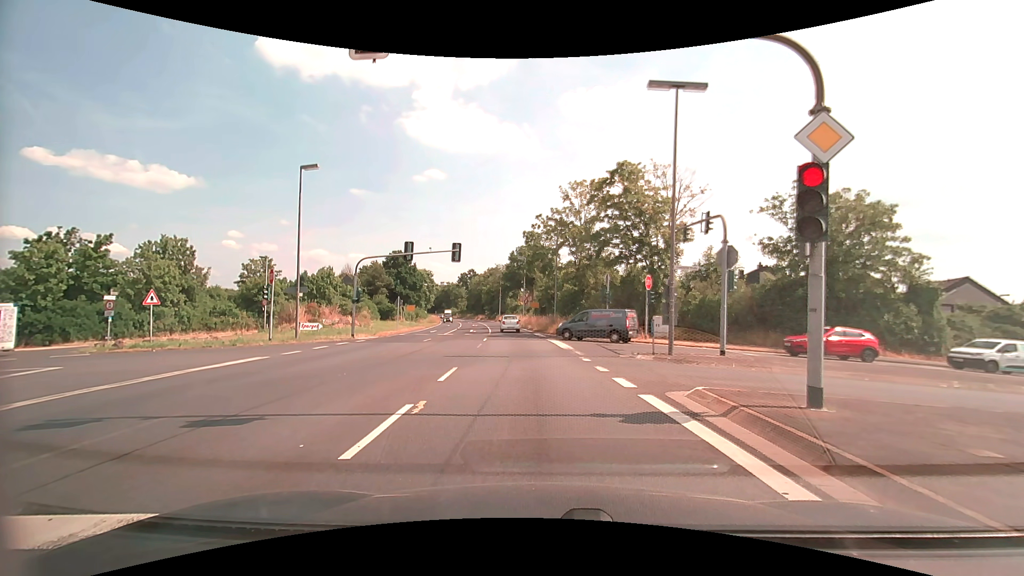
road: primary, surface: asphalt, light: Day
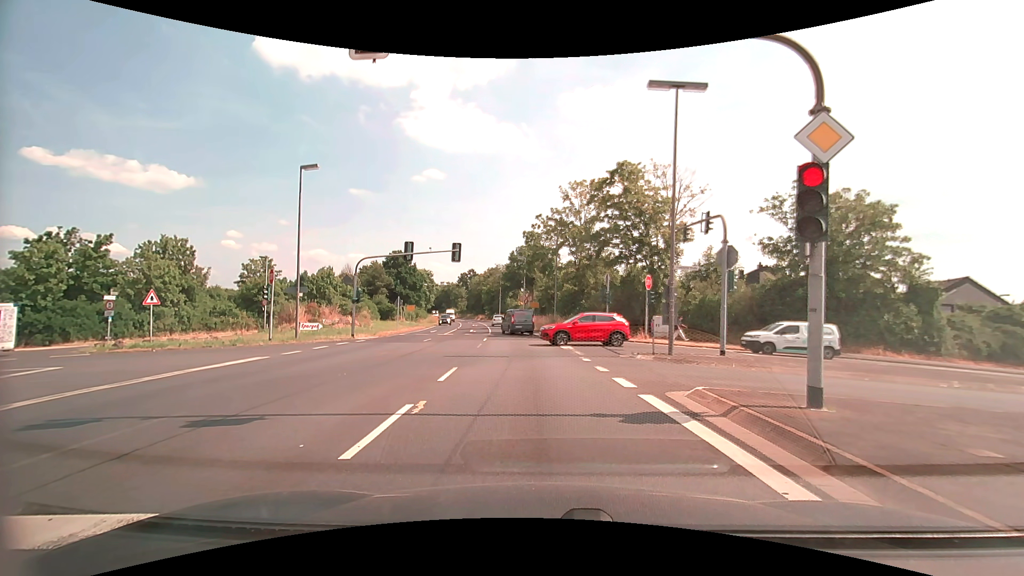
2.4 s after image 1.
(0.0, 0.0) m; 0°
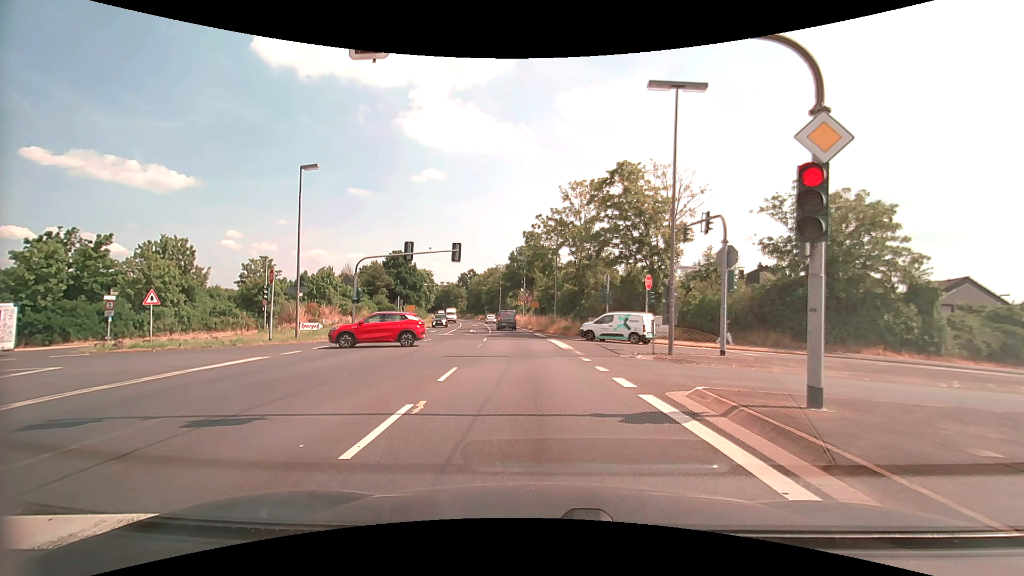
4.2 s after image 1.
(0.0, 0.0) m; 0°
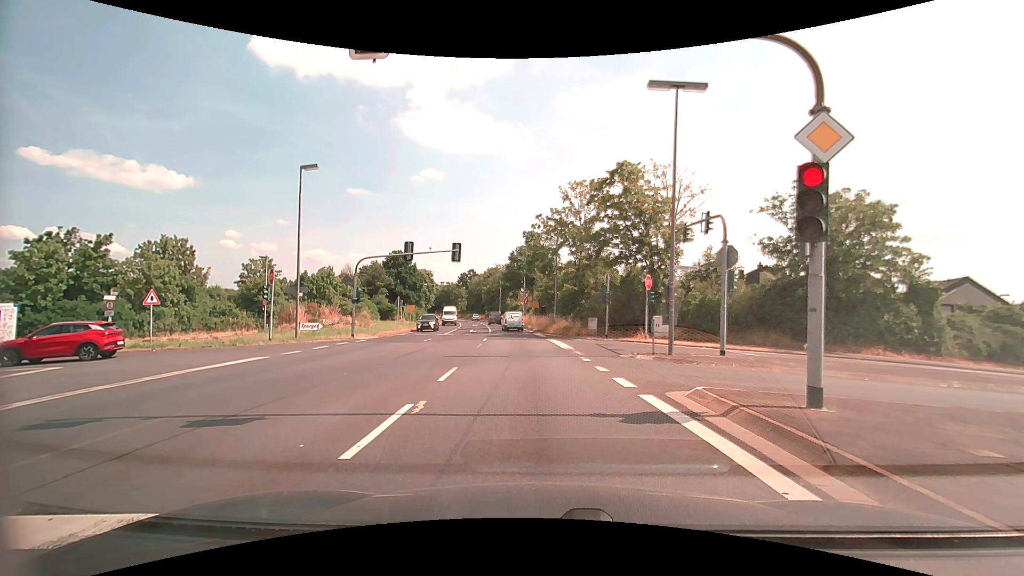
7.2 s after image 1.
(0.0, 0.0) m; 0°
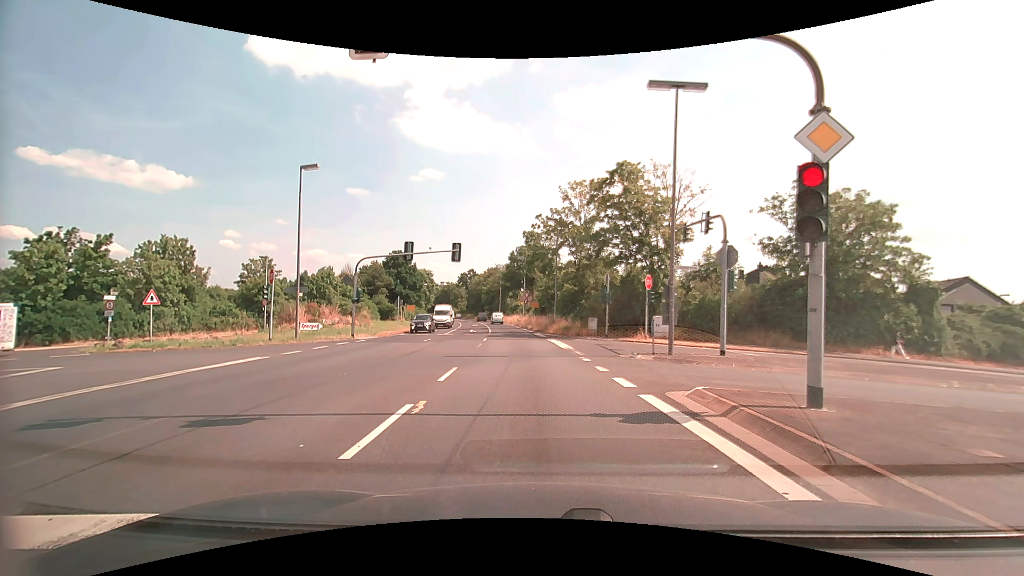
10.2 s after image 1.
(0.0, 0.0) m; 0°
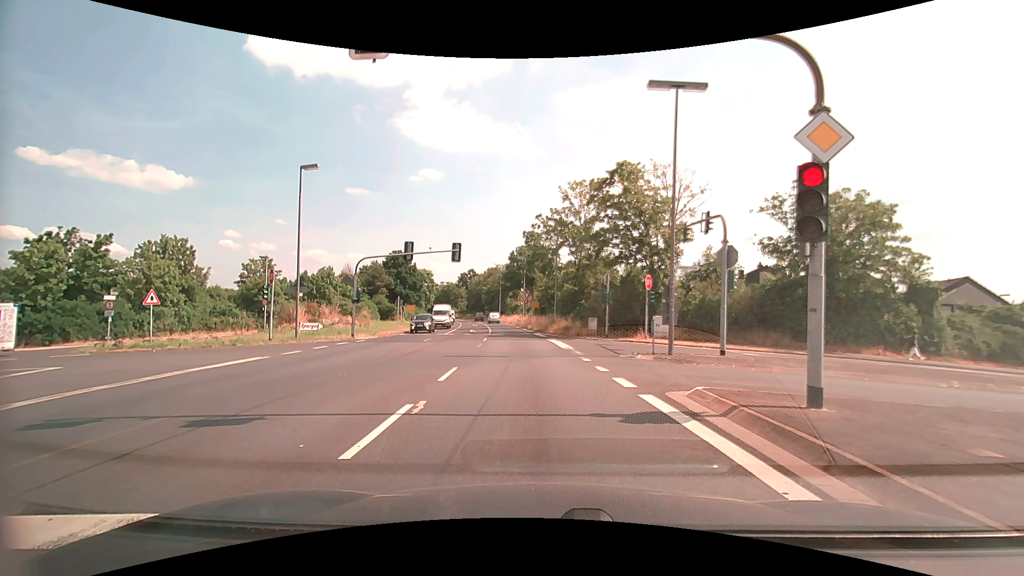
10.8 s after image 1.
(0.0, 0.0) m; 0°
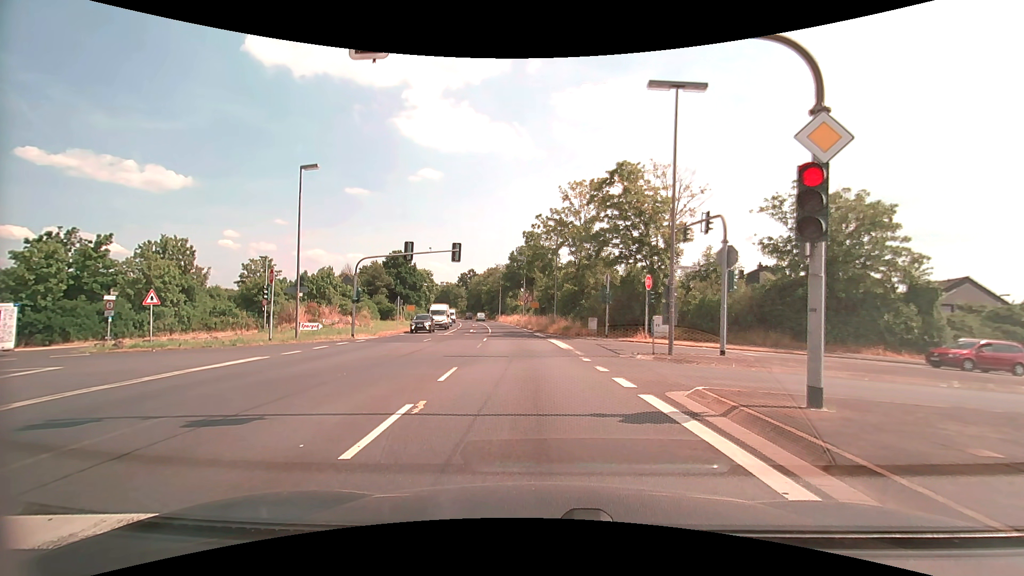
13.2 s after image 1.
(0.0, 0.0) m; 0°
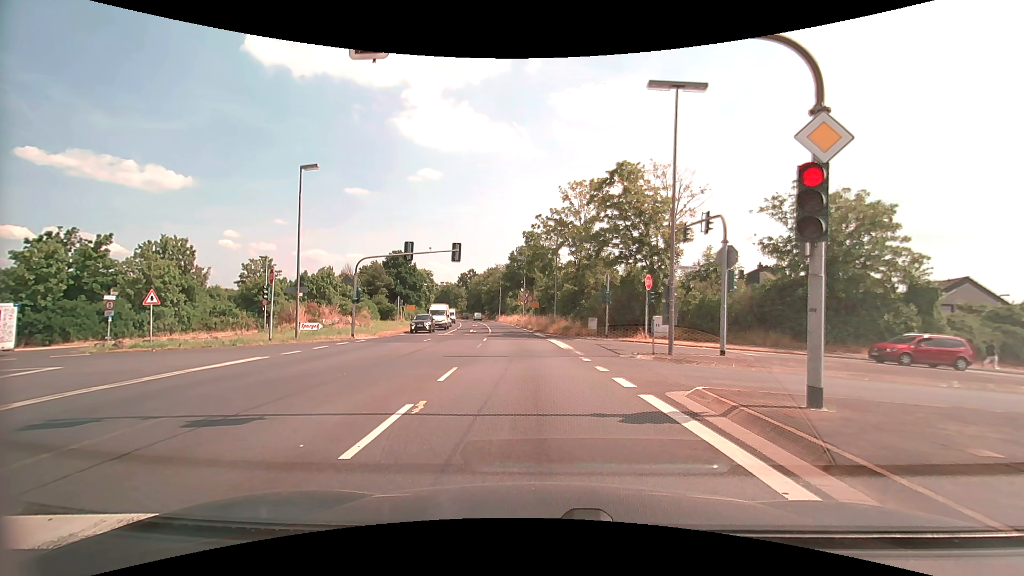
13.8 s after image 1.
(0.0, 0.0) m; 0°
(0, +10) (-1, +20) (-1, +30) (-2, +40) (-3, +50) (-4, +60) (-6, +70) (-7, +80) (-9, +89) (-11, +99) m
